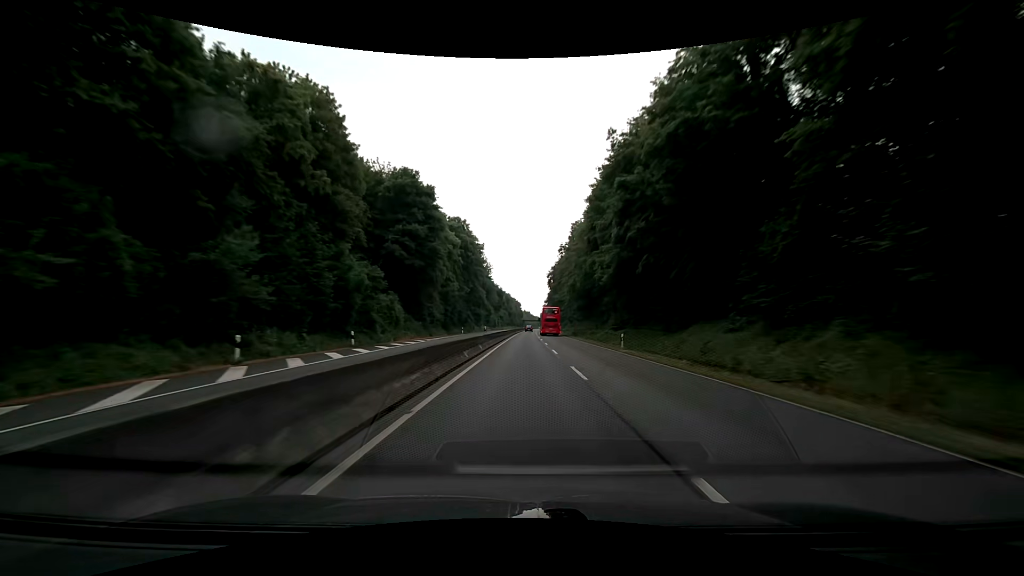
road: trunk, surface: asphalt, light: Day
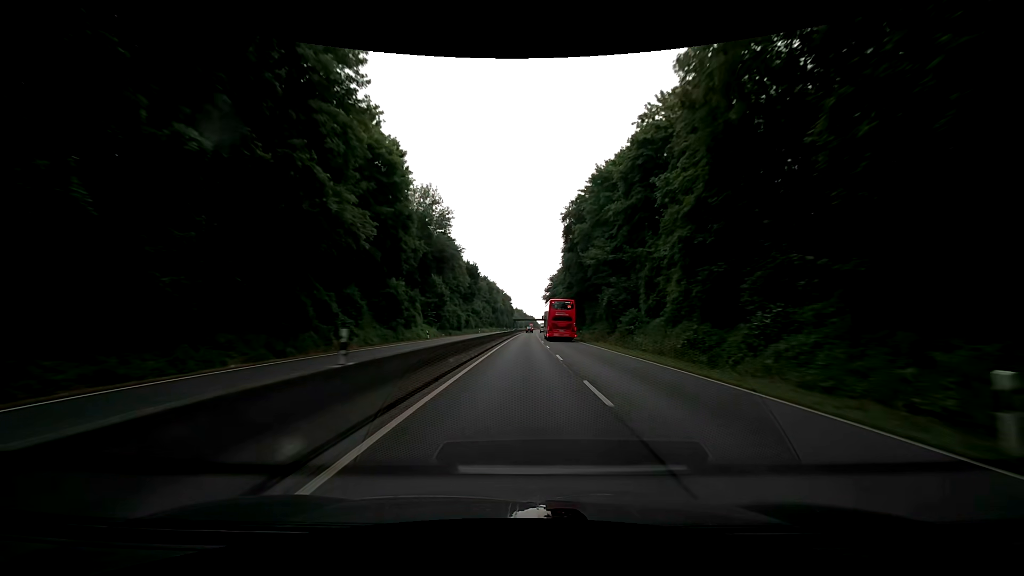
(+0.7, +76.0) m; +1°
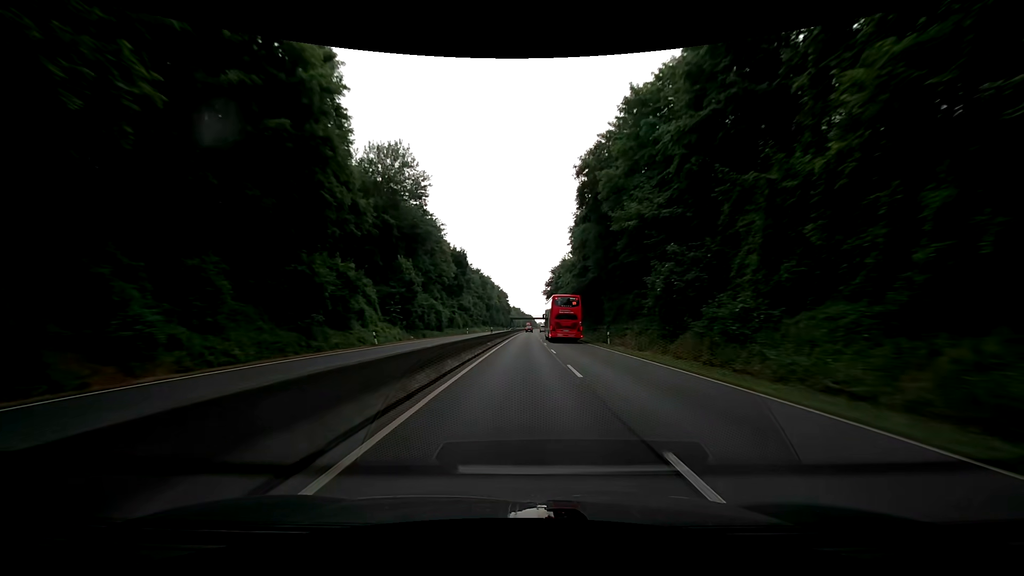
(0.0, +19.0) m; 0°
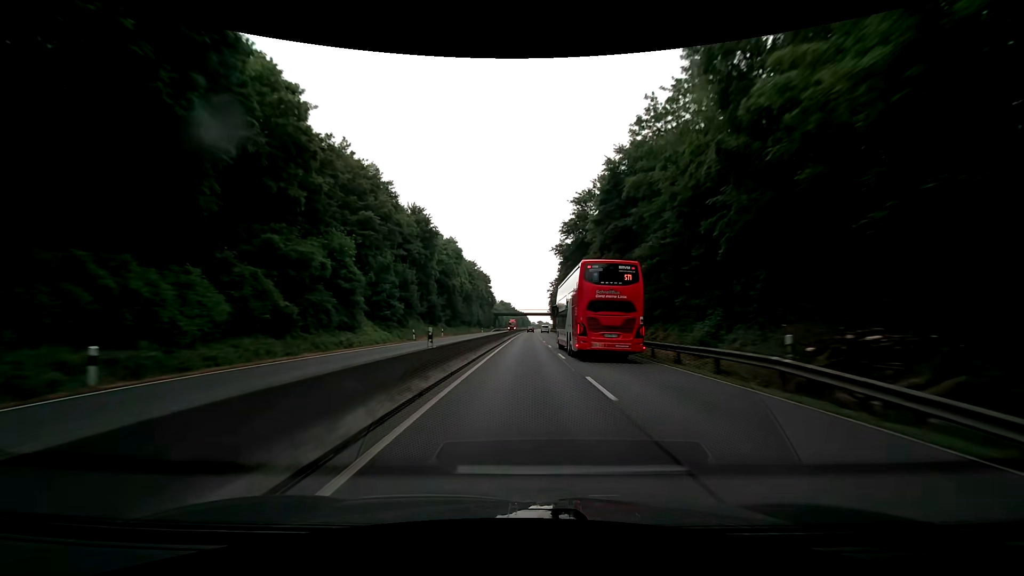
(+0.6, +76.1) m; +1°
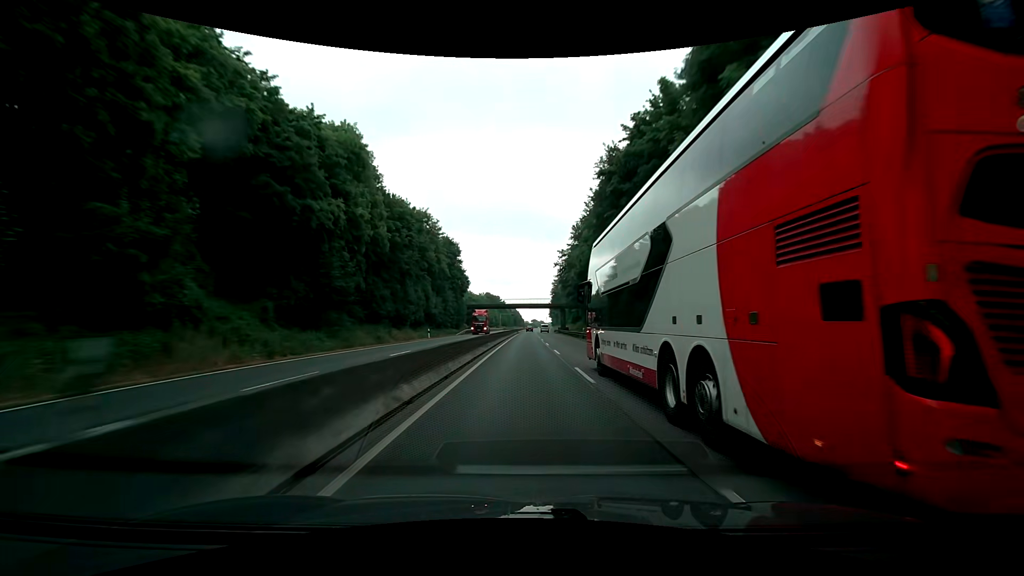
(+0.4, +57.2) m; +1°
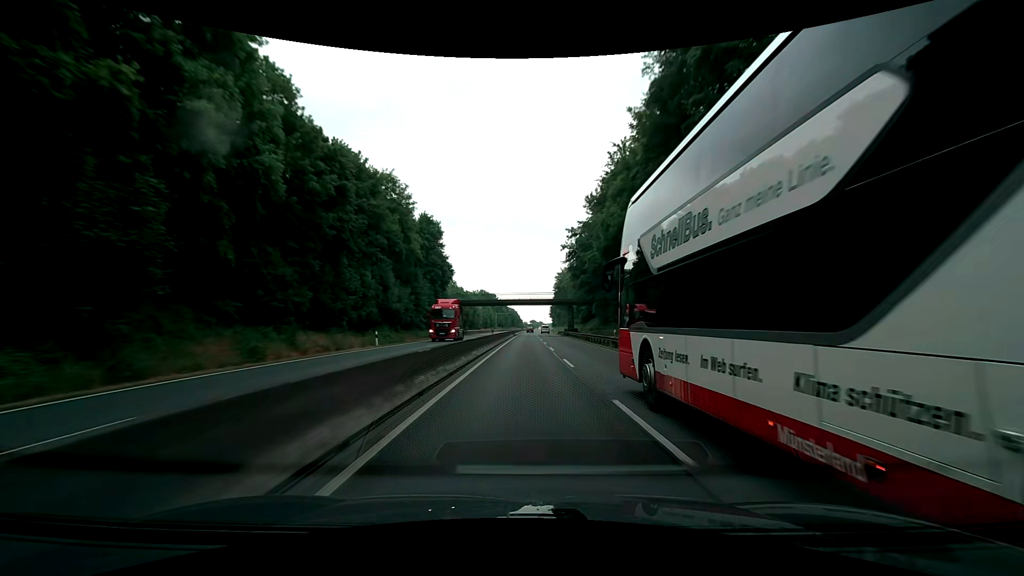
(+0.1, +19.1) m; +1°
(0, +10) (0, +20) (0, +30) (0, +40) (0, +50) (0, +60) (0, +70) (0, +80) (+1, +90) (+1, +100) m
